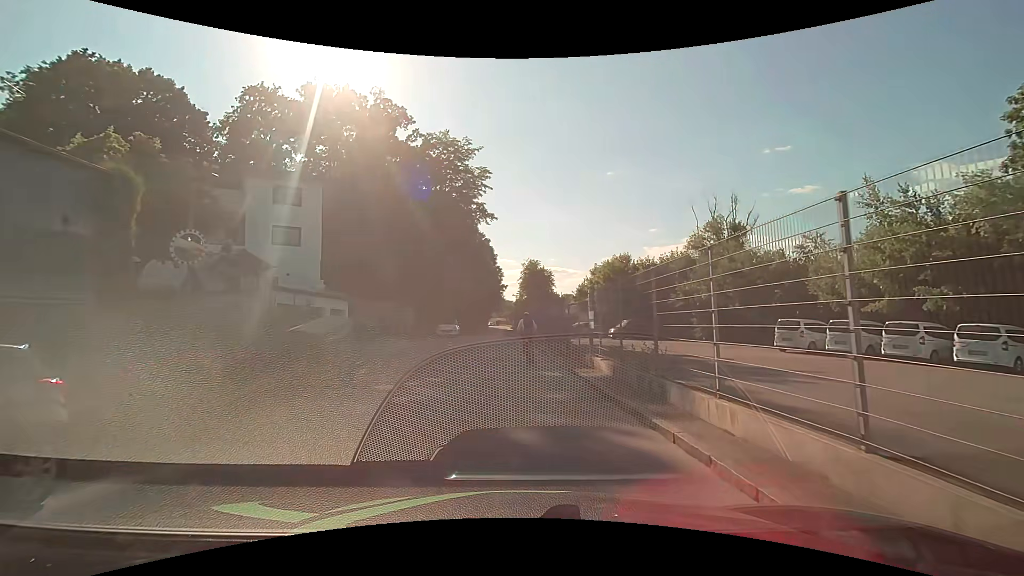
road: residential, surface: asphalt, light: Day
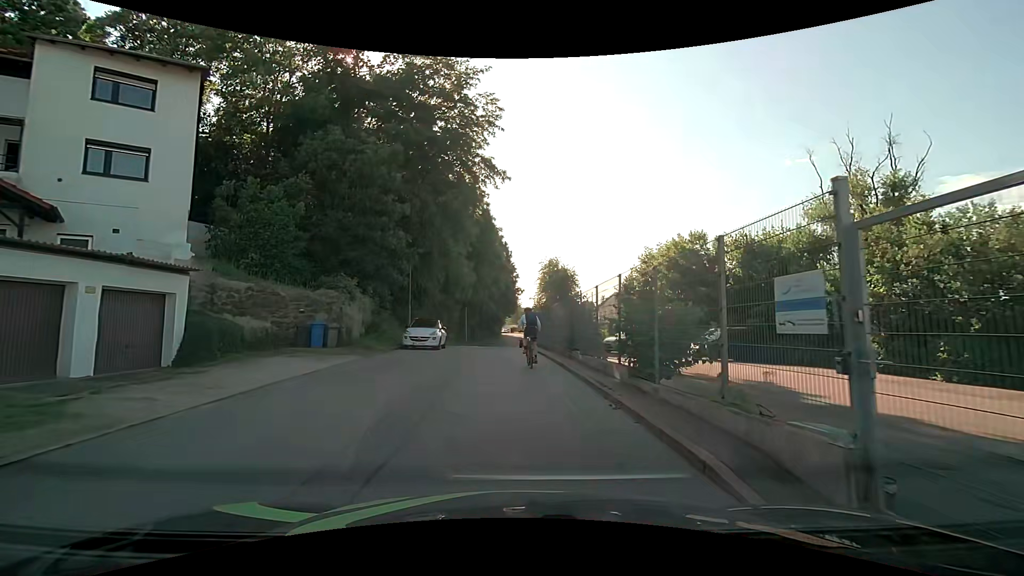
(-0.3, +15.7) m; -3°
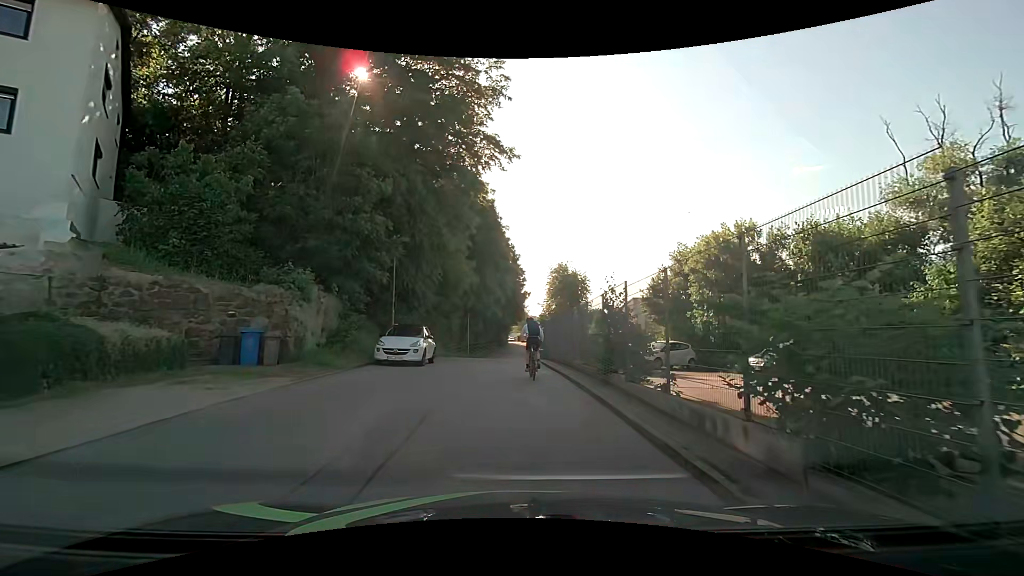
(0.0, +5.6) m; 0°
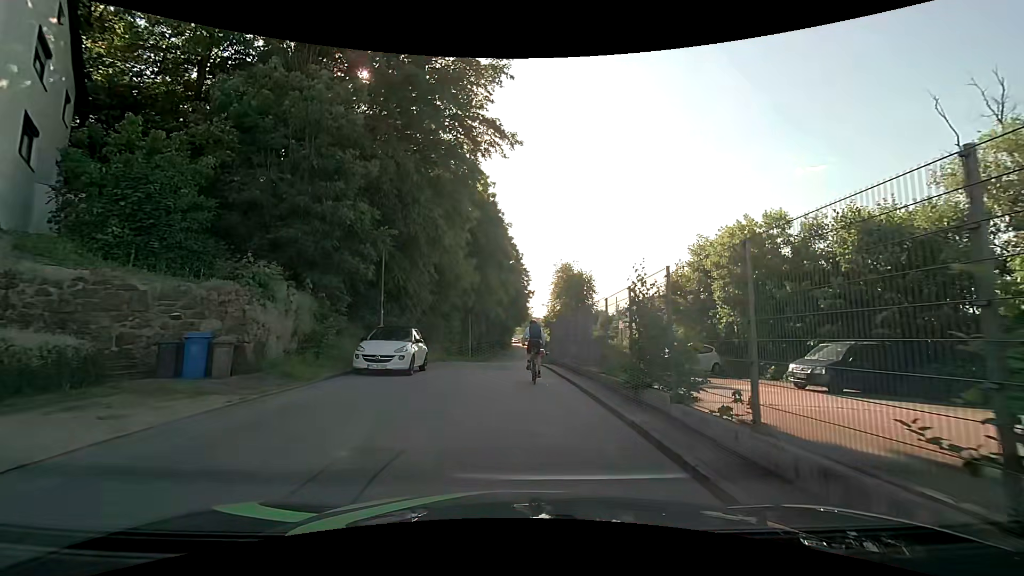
(0.0, +2.6) m; 0°
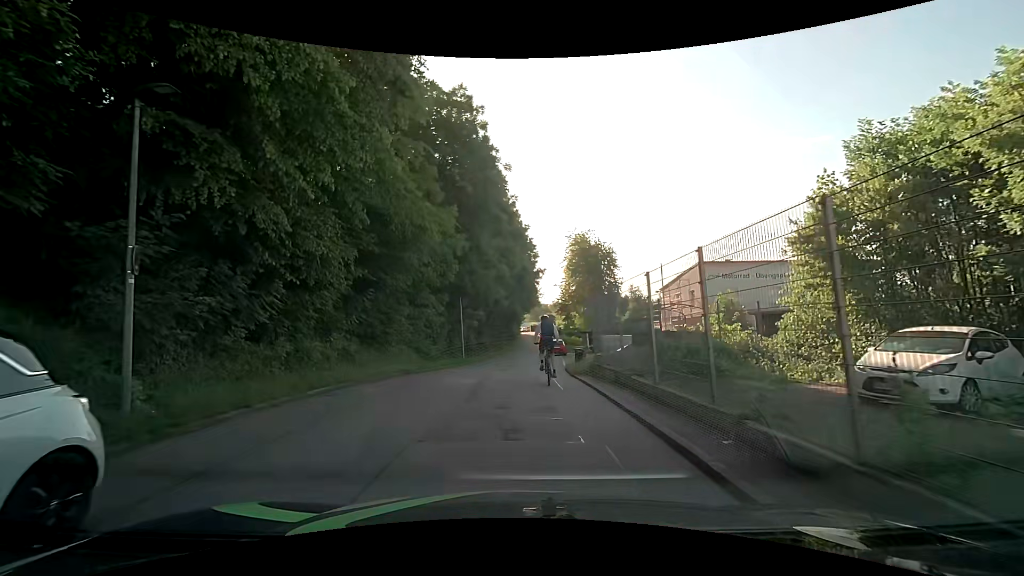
(-0.2, +14.0) m; -1°
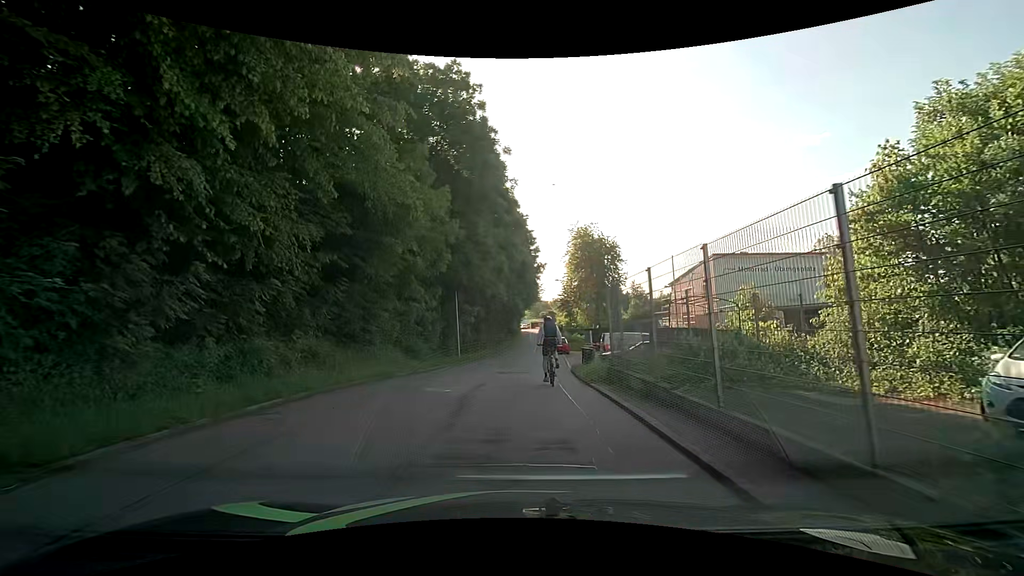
(0.0, +2.7) m; +1°
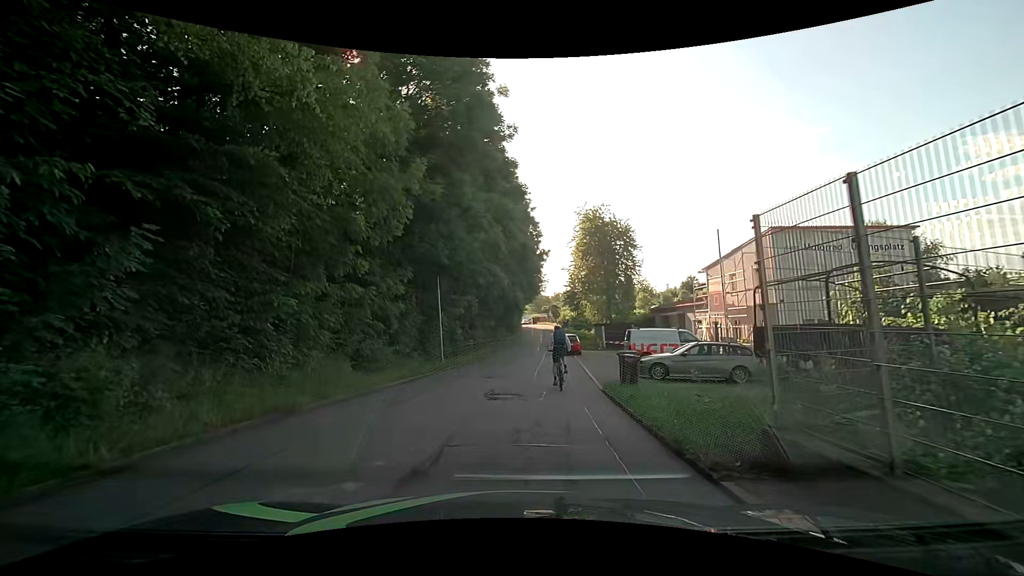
(-0.1, +7.8) m; +1°
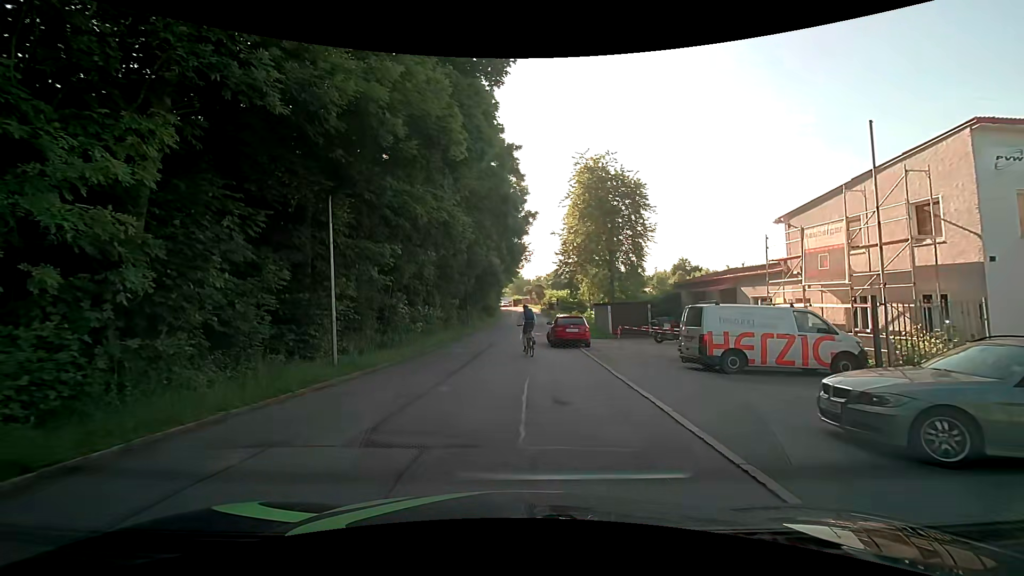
(-0.2, +13.0) m; +1°
